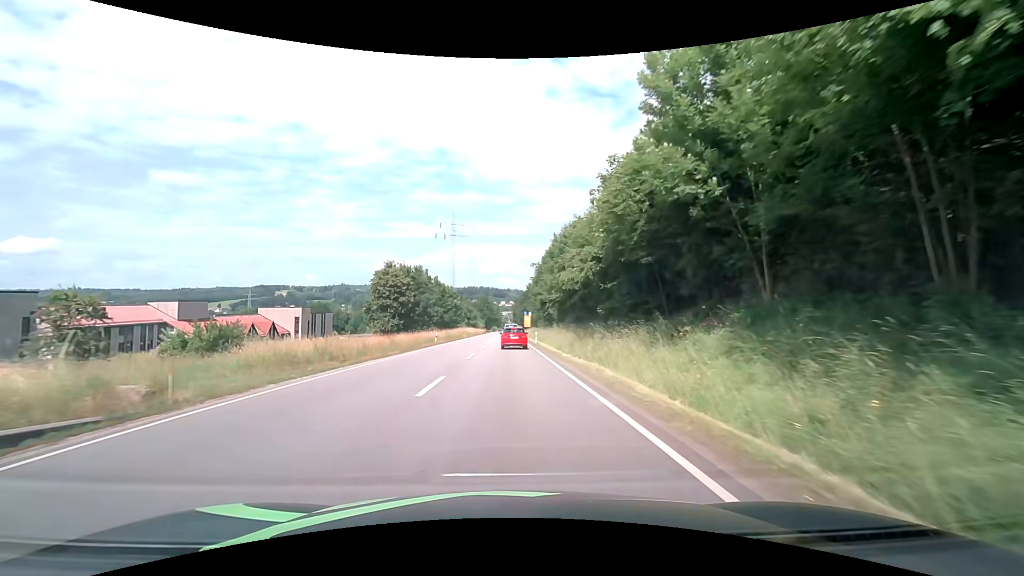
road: primary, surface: asphalt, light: Day
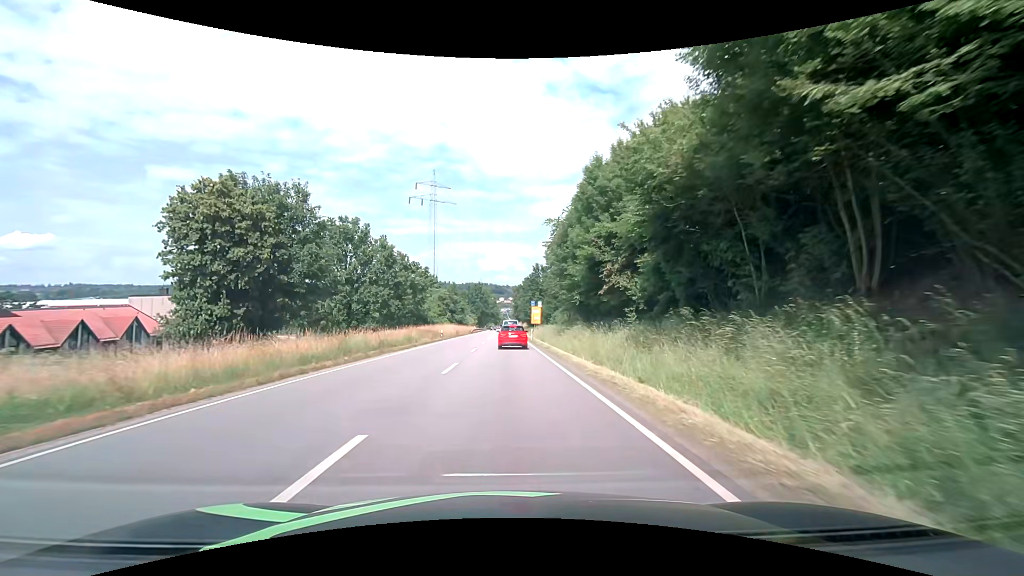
(0.0, +43.6) m; 0°
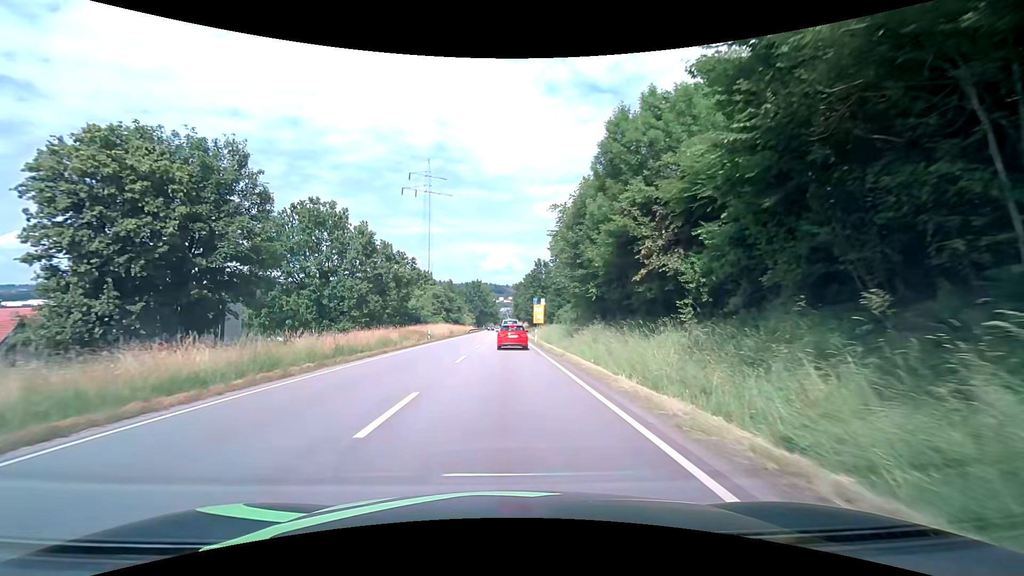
(0.0, +8.0) m; 0°
(0, +10) (0, +20) (0, +30) (0, +40) (0, +50) (0, +60) (0, +70) (-1, +80) (-1, +90) (-1, +100) m
